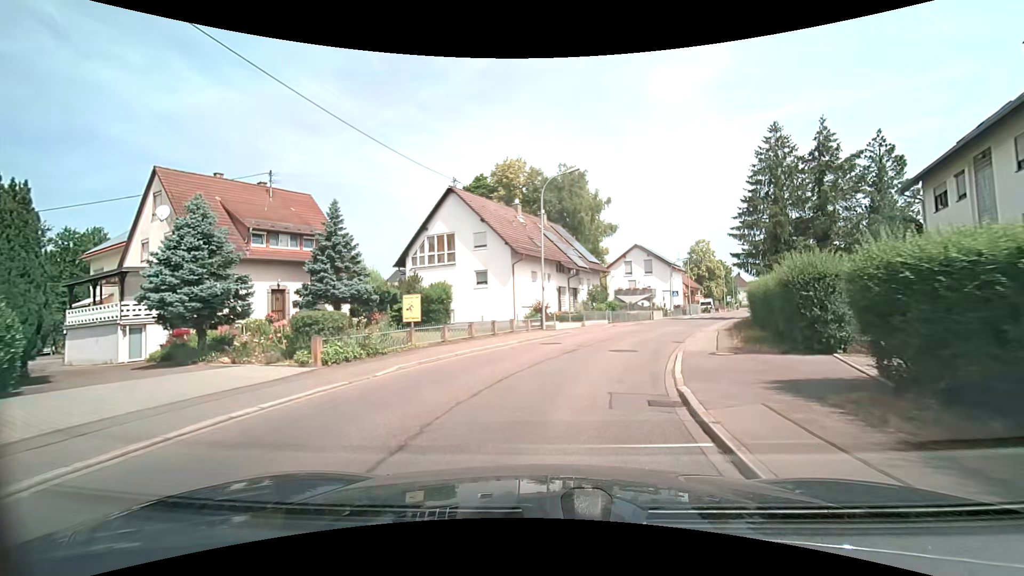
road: tertiary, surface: asphalt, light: Day
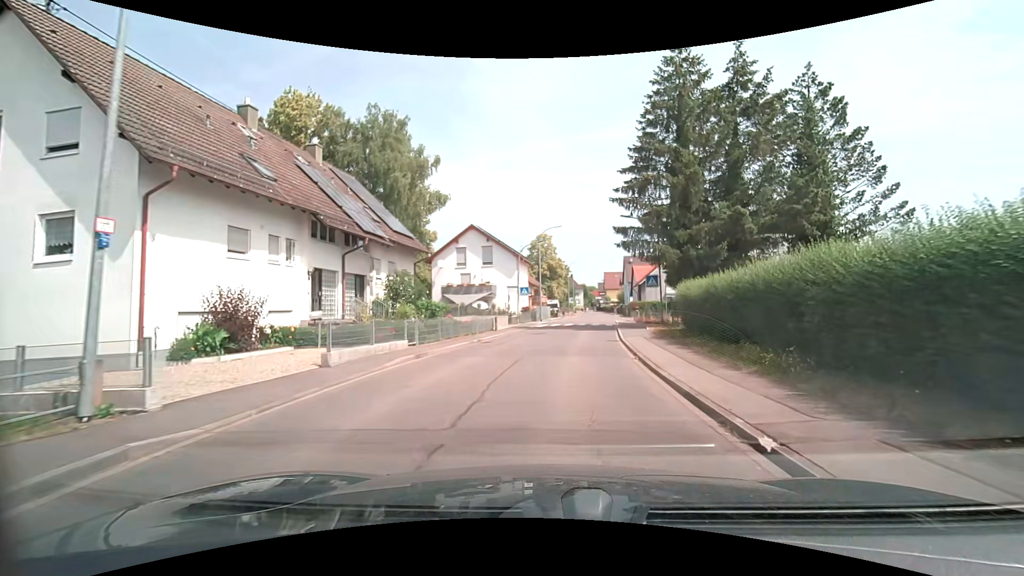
(+2.8, +20.5) m; +18°
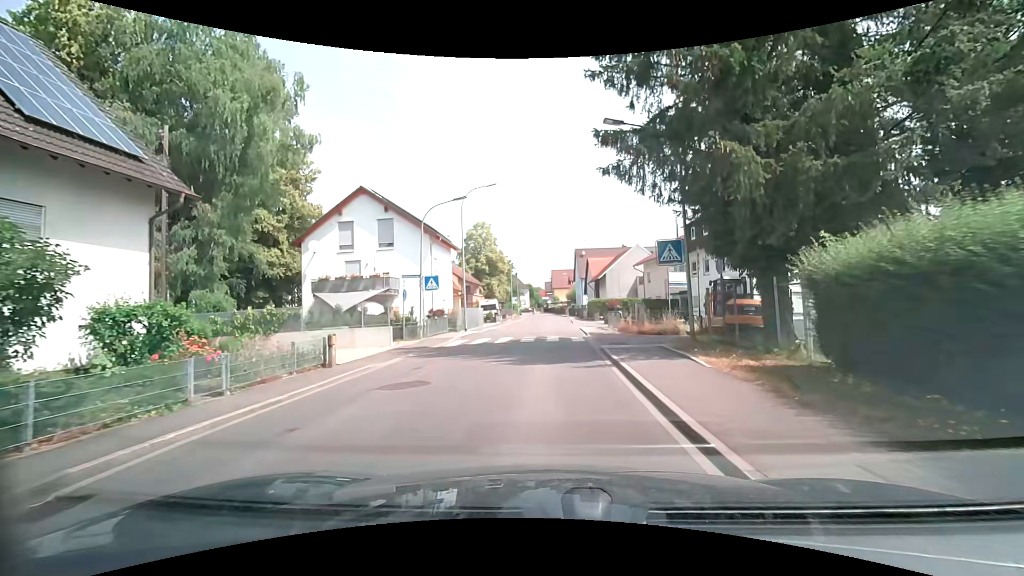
(+1.2, +17.1) m; +7°
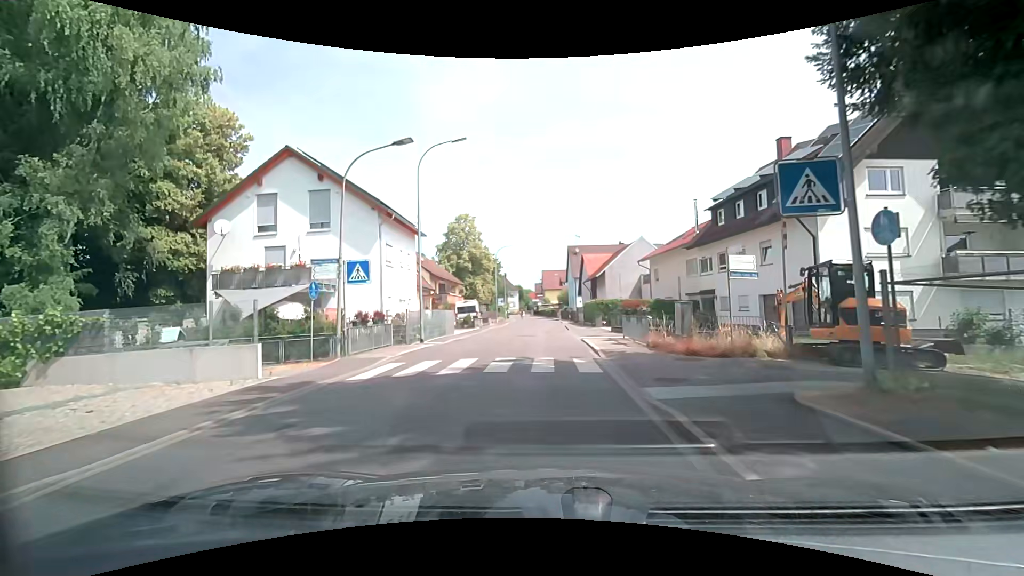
(+0.2, +8.8) m; +1°
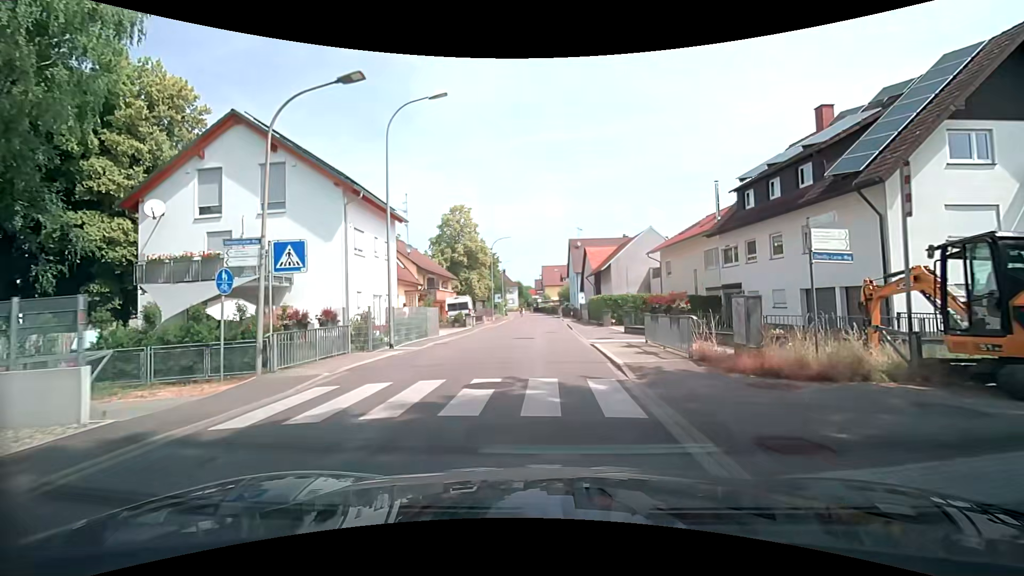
(+0.1, +4.4) m; +1°
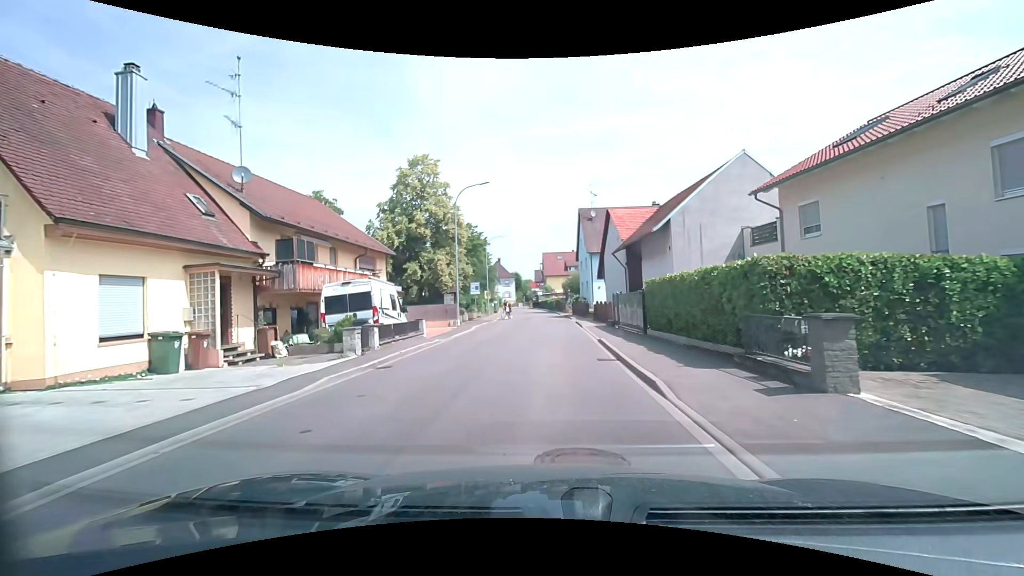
(0.0, +22.6) m; 0°
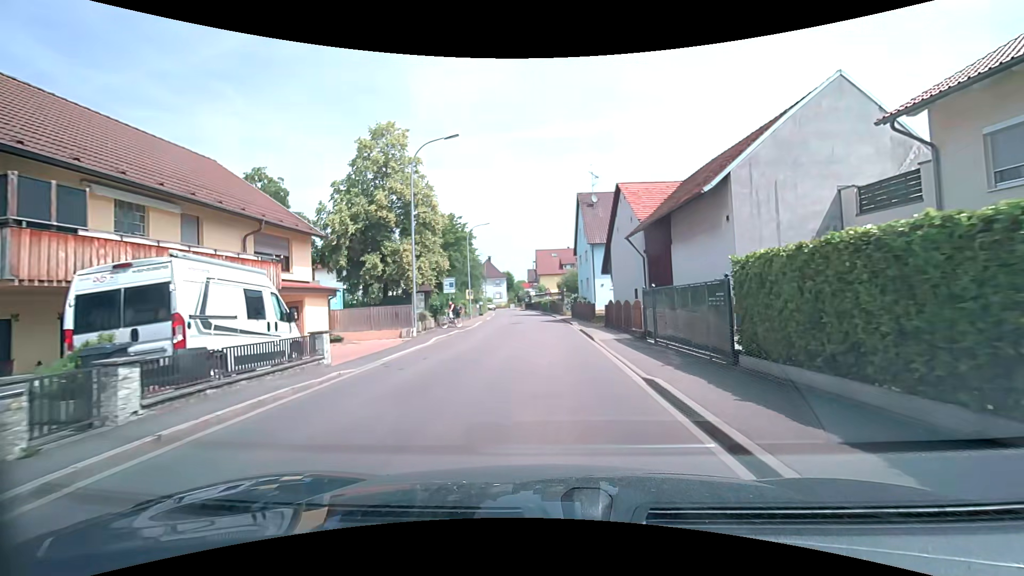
(0.0, +9.2) m; 0°
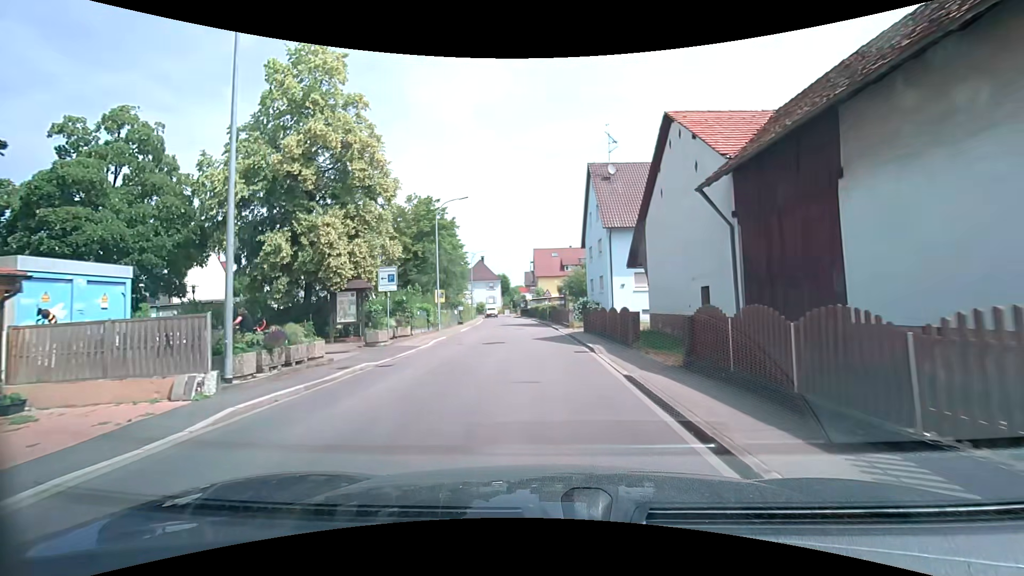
(+0.1, +13.3) m; +1°
(0, +10) (0, +20) (-1, +30) (-1, +40) (-2, +50) (-3, +60) (-4, +70) (-6, +80) (-7, +90) (-9, +99) m
